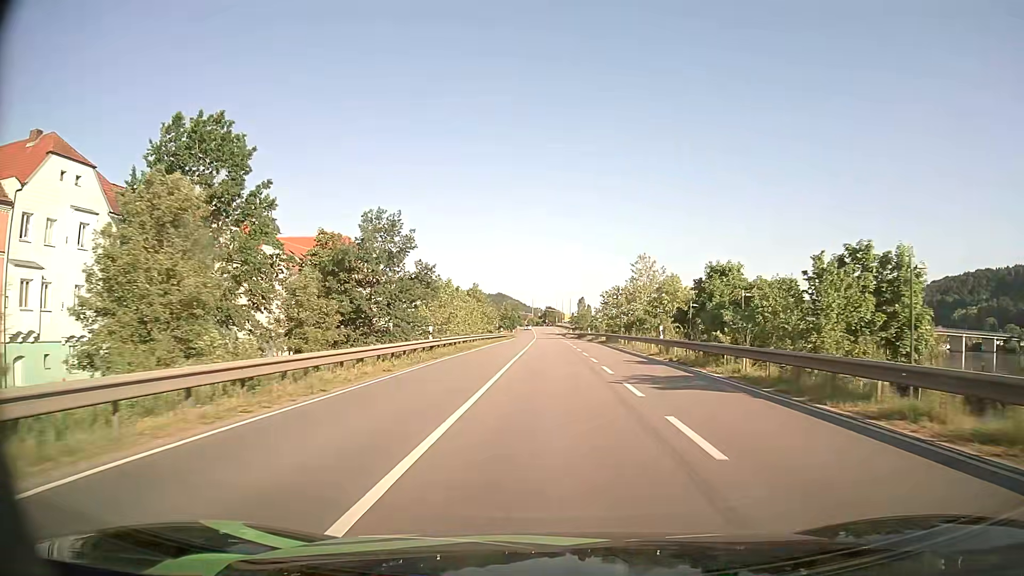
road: primary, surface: asphalt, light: Day
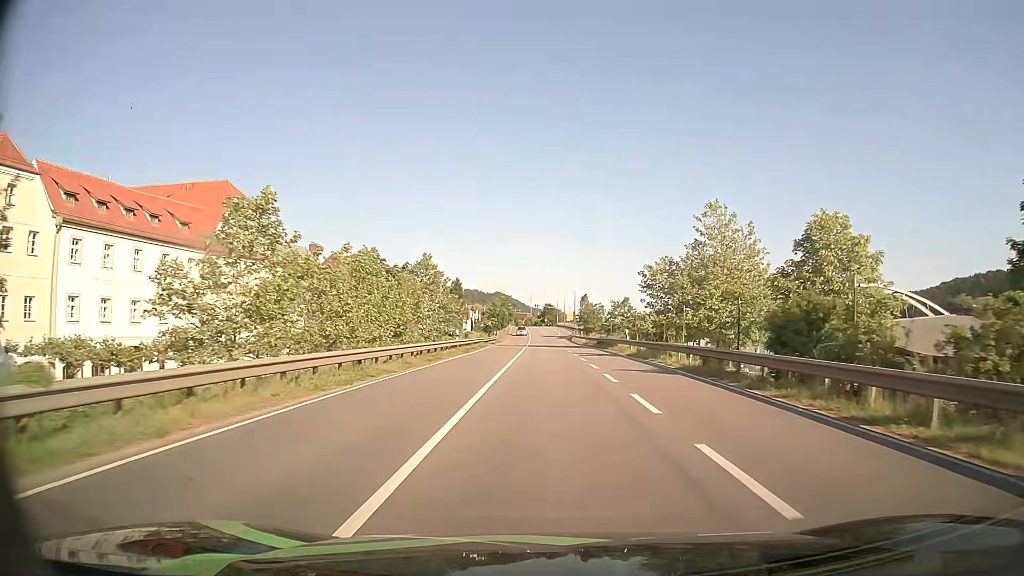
(0.0, +37.9) m; 0°
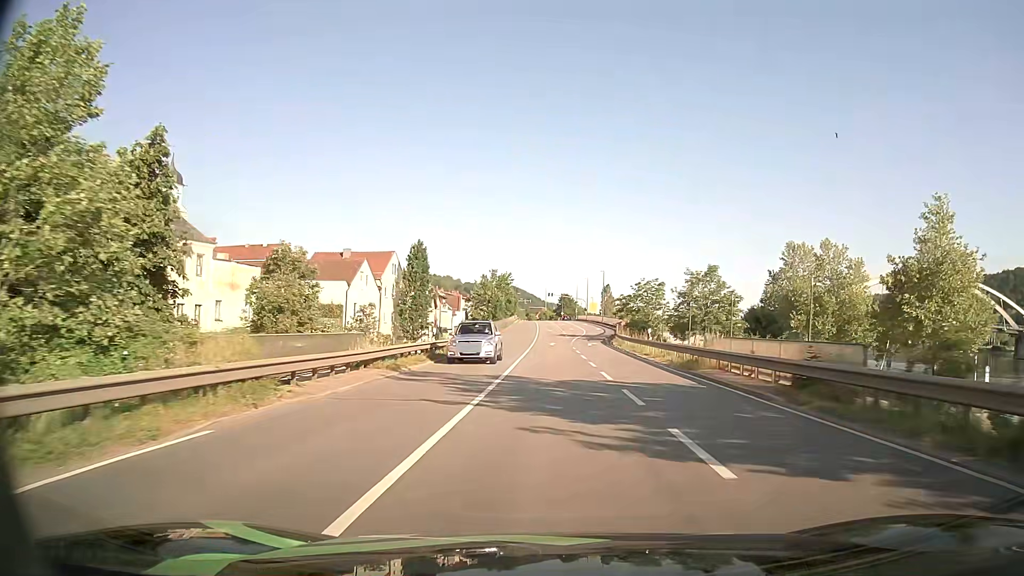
(-0.3, +46.4) m; -1°
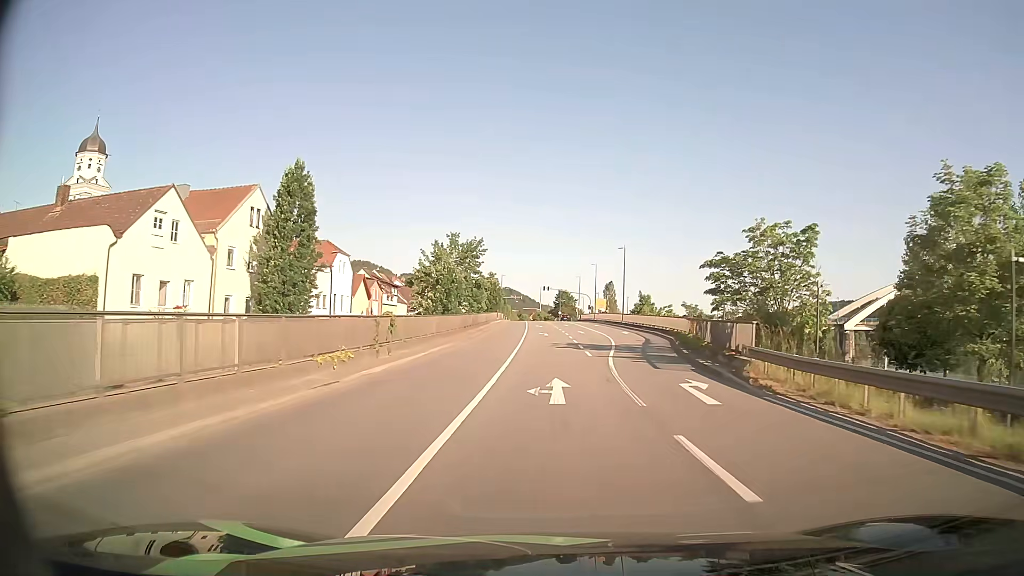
(-0.1, +36.7) m; 0°
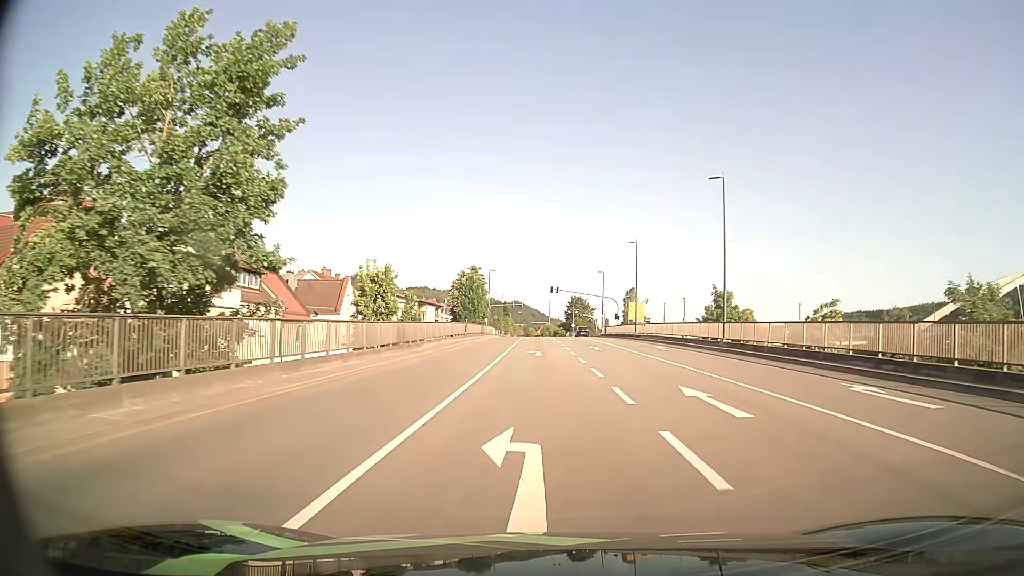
(+0.2, +43.7) m; -1°
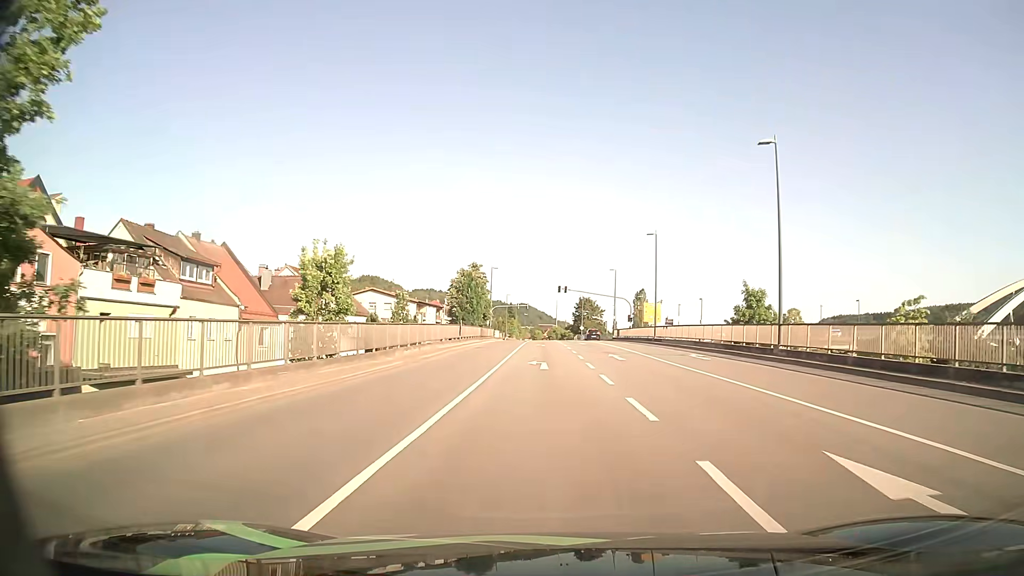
(0.0, +7.7) m; -1°
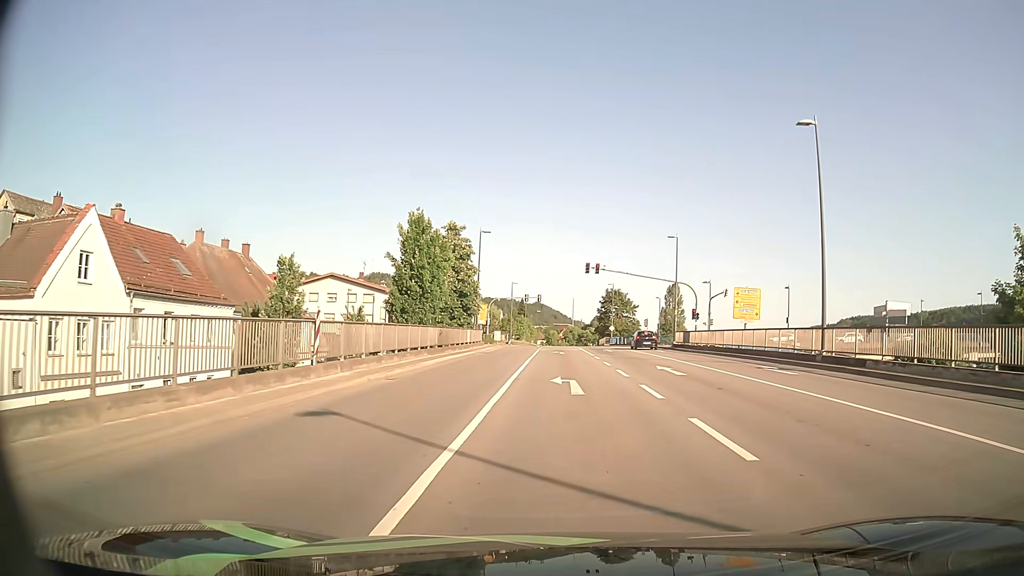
(-0.5, +32.4) m; -1°
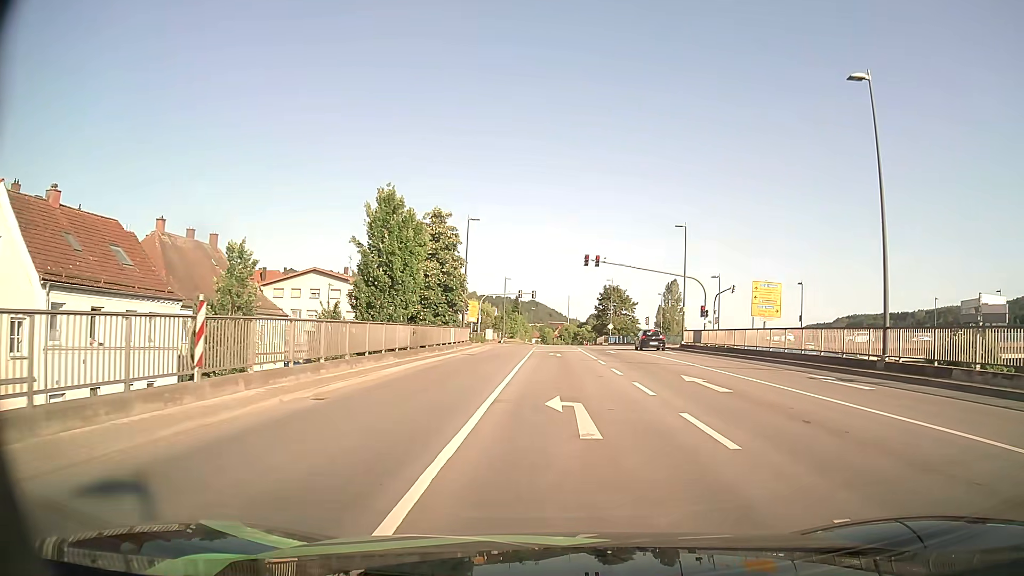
(0.0, +5.3) m; 0°
(0, +10) (0, +20) (+1, +30) (+1, +40) (+1, +50) (+1, +60) (-3, +69) (-11, +74) (-21, +75) (-31, +75) m
